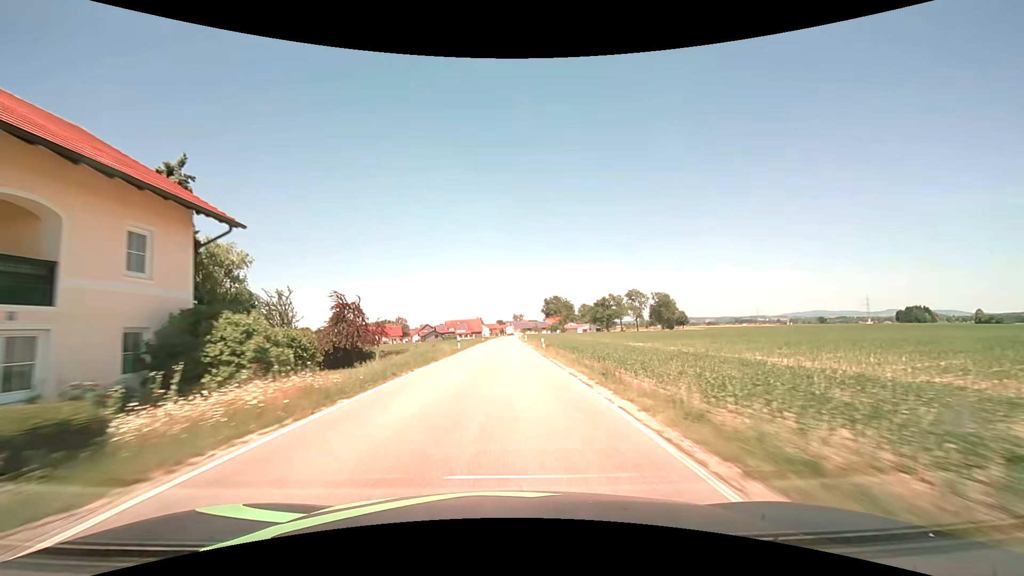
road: secondary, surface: asphalt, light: Day
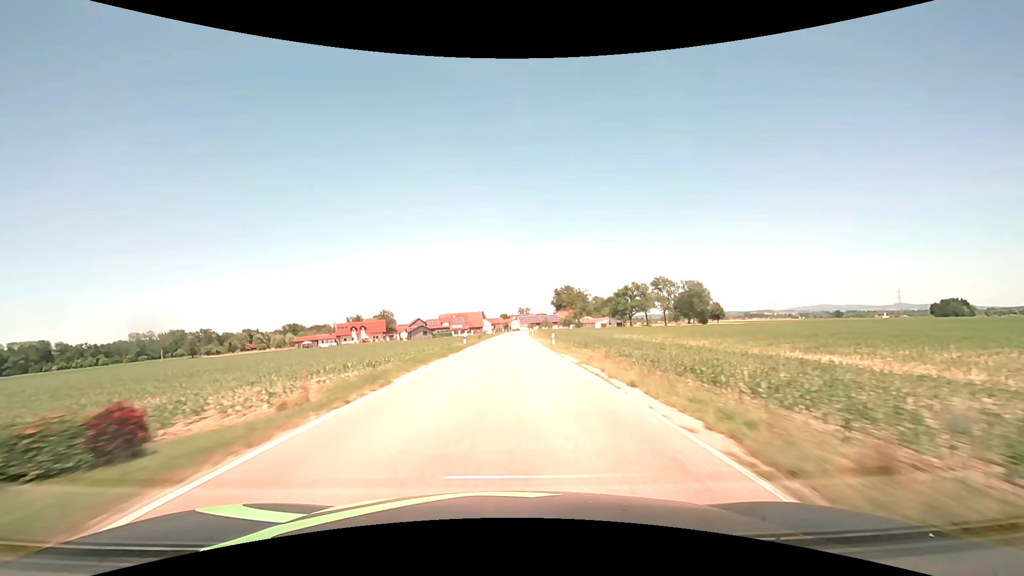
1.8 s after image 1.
(-0.3, +40.8) m; -1°
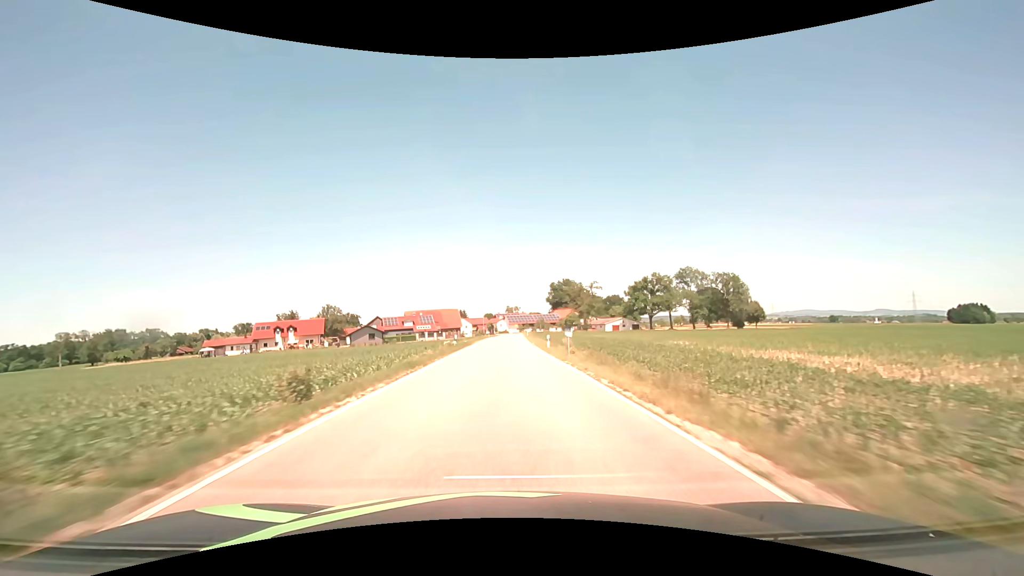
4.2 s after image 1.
(+0.3, +51.6) m; +1°
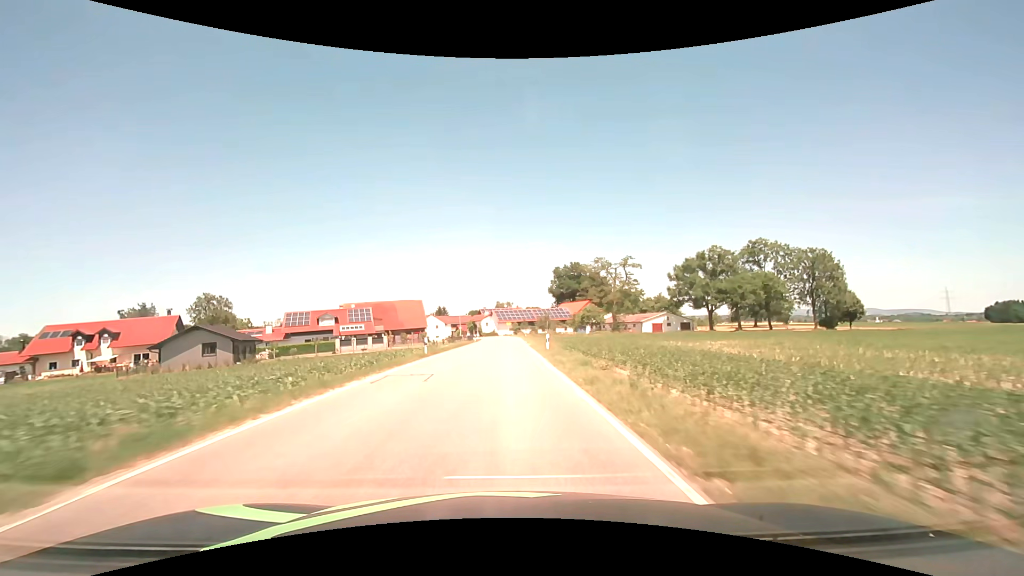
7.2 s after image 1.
(+1.0, +59.9) m; +1°
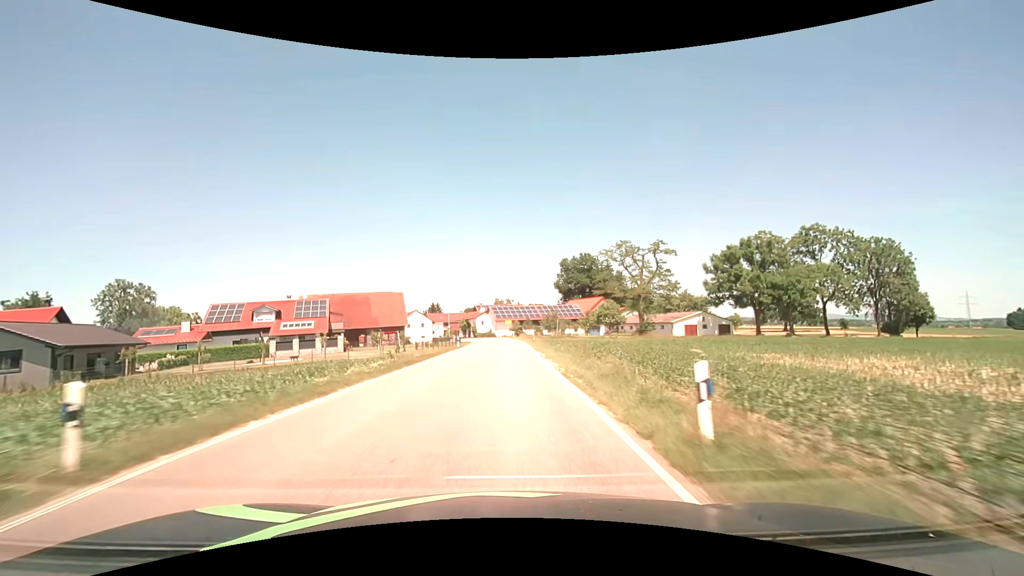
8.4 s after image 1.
(0.0, +22.4) m; 0°
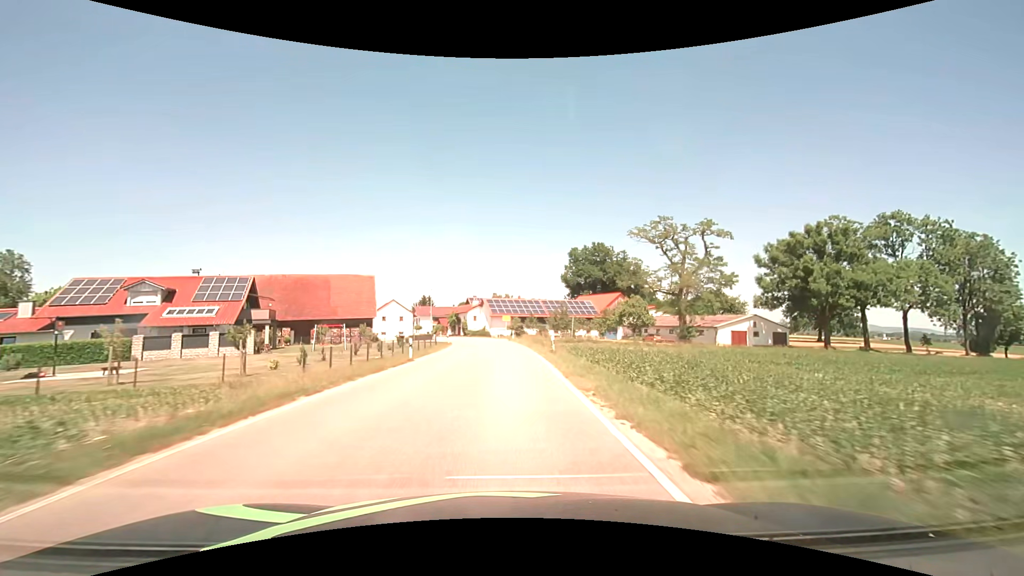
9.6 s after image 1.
(+0.1, +21.2) m; 0°
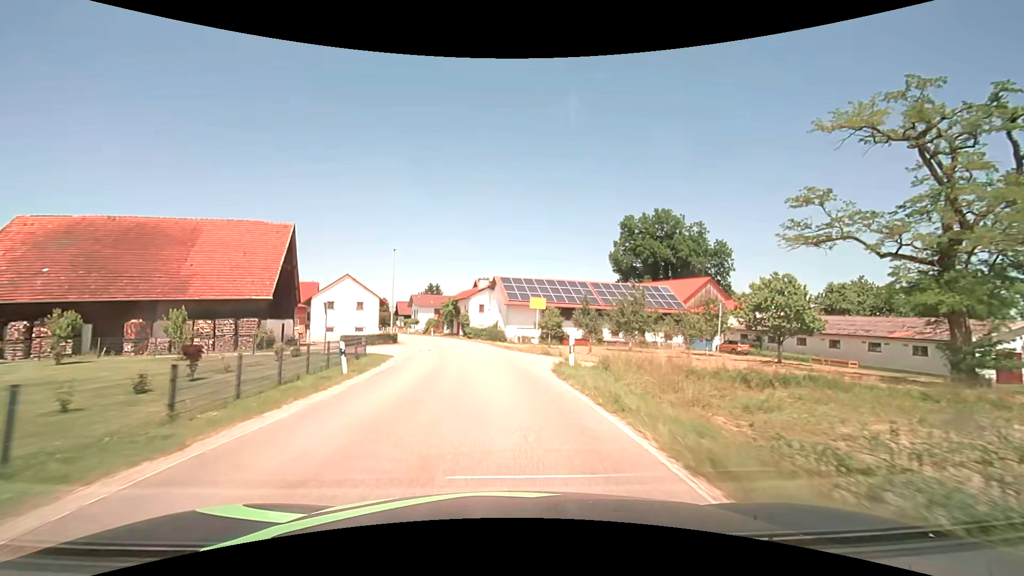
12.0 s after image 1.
(-0.4, +37.3) m; -2°
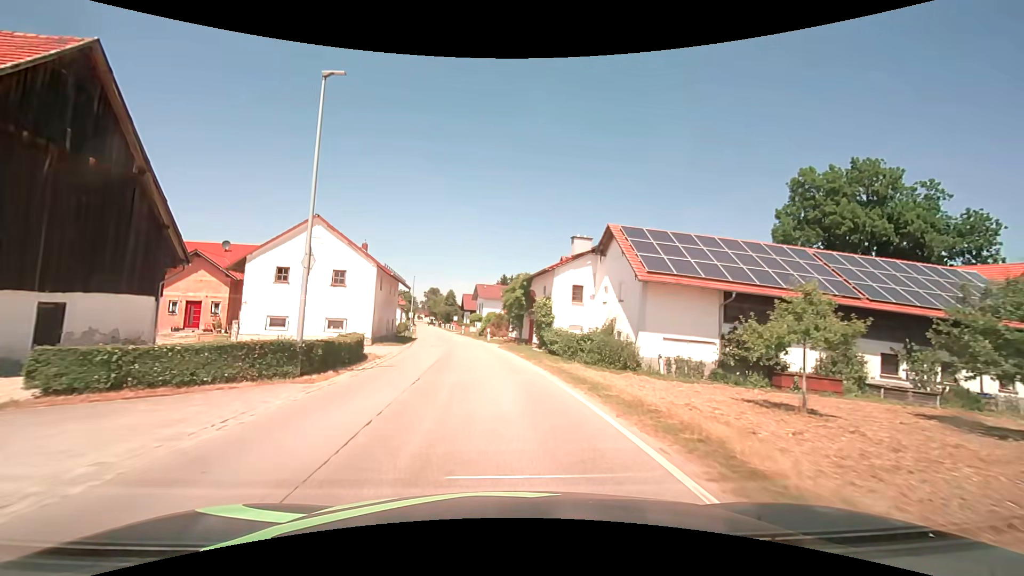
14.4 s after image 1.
(-2.1, +29.8) m; -9°
(0, +10) (-1, +20) (-2, +30) (-3, +40) (-5, +50) (-6, +60) (-8, +69) (-10, +79) (-11, +89) (-13, +99) m
